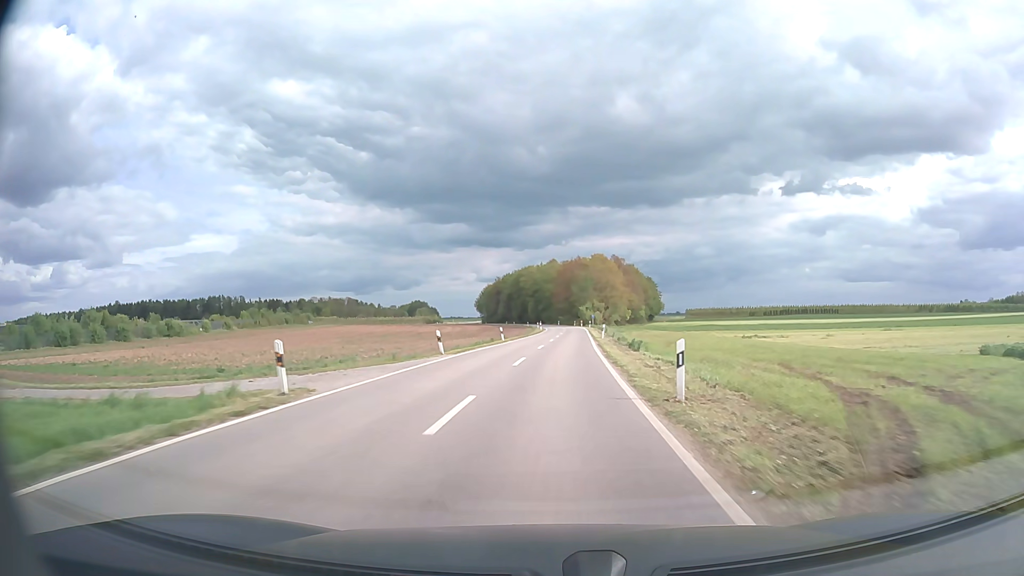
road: unclassified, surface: asphalt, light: Day
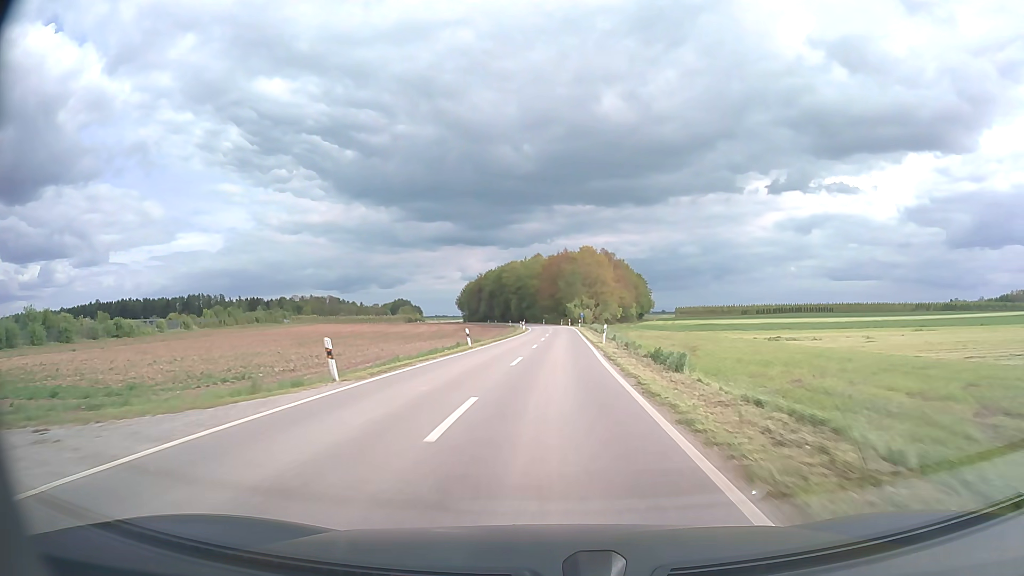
(+0.1, +12.5) m; +1°
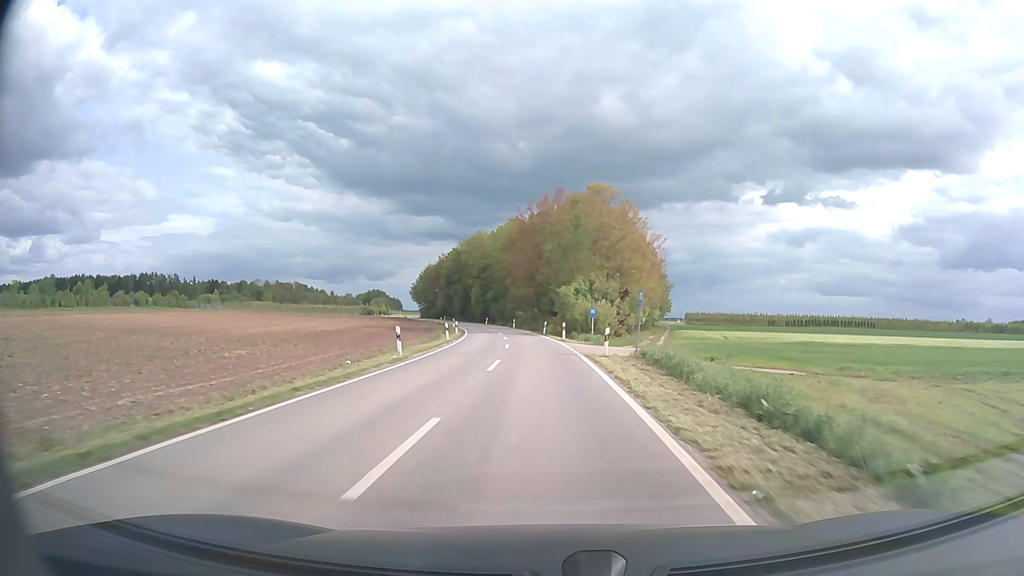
(+1.6, +62.8) m; +1°
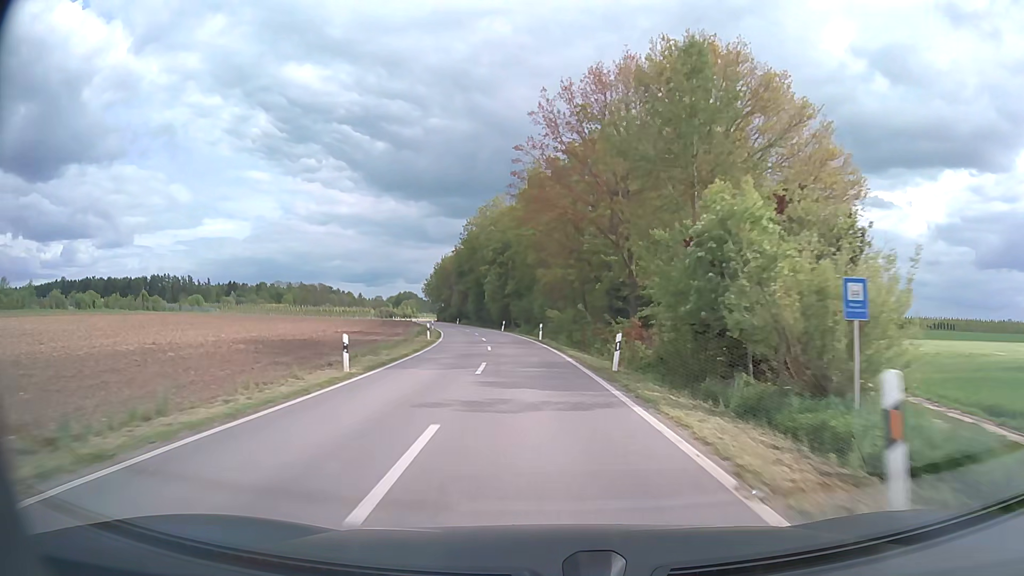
(-0.9, +36.8) m; -3°
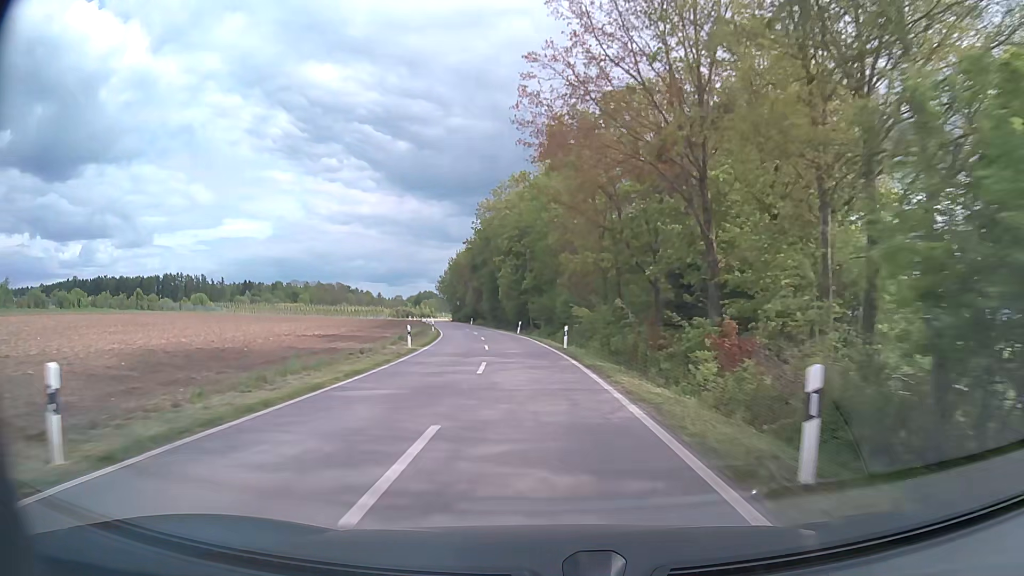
(-0.2, +12.1) m; -2°
(0, +10) (-1, +20) (-1, +30) (-2, +40) (-3, +50) (-5, +60) (-7, +70) (-9, +79) (-10, +89) (-12, +99) m
